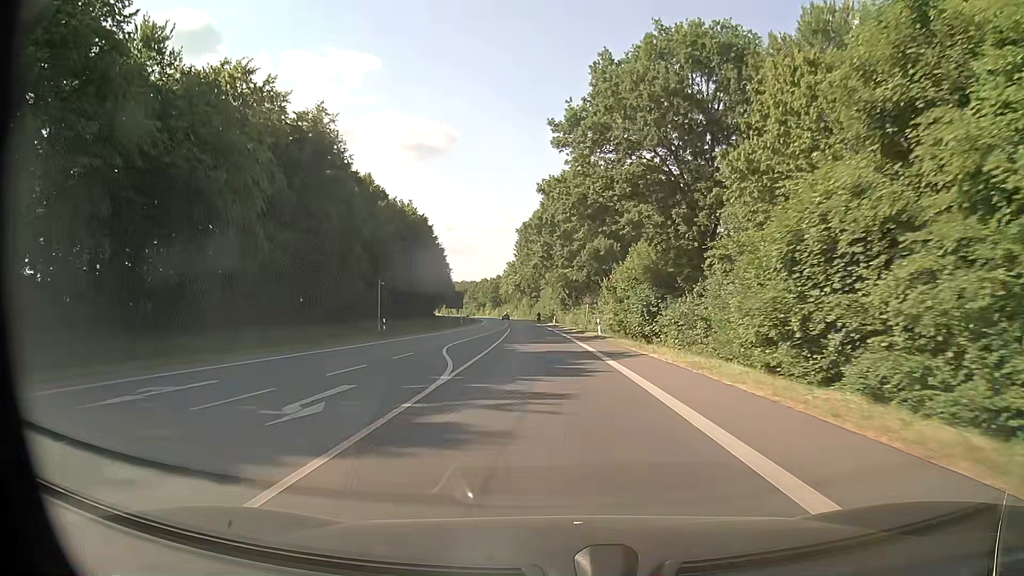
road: primary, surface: asphalt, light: Day
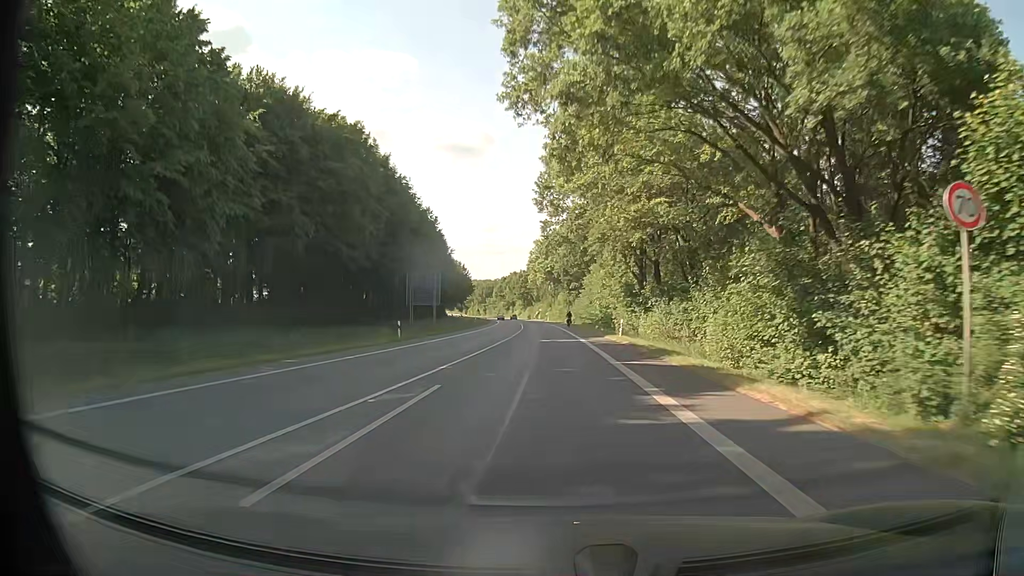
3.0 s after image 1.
(-1.7, +54.4) m; -3°
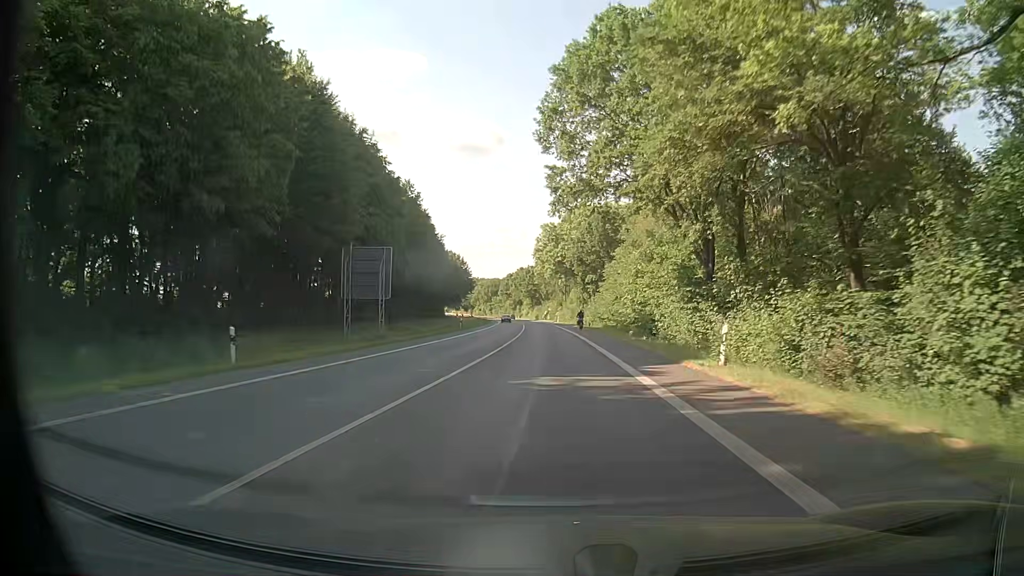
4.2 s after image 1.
(-0.3, +22.2) m; -1°
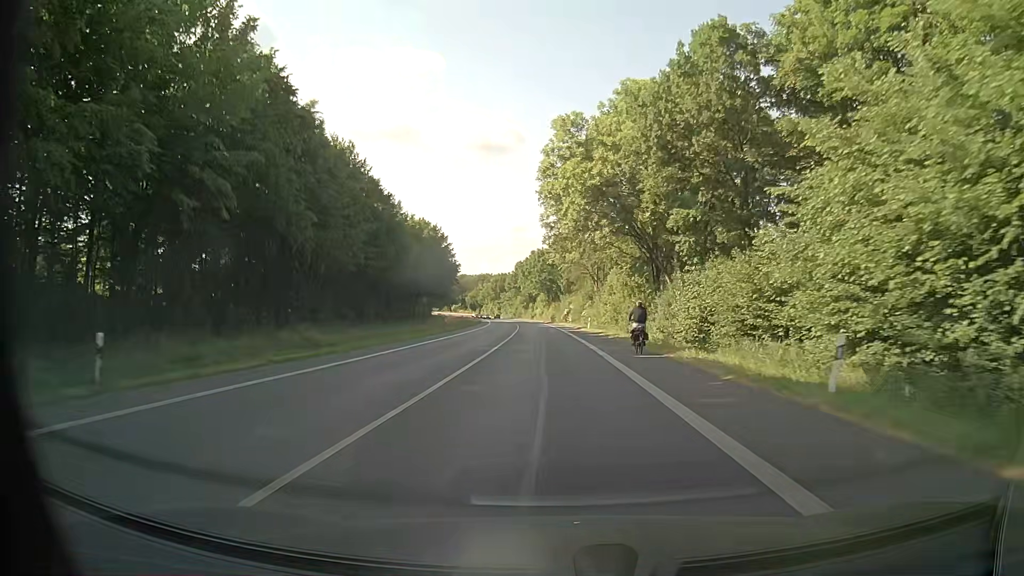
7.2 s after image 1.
(-0.8, +56.5) m; -2°
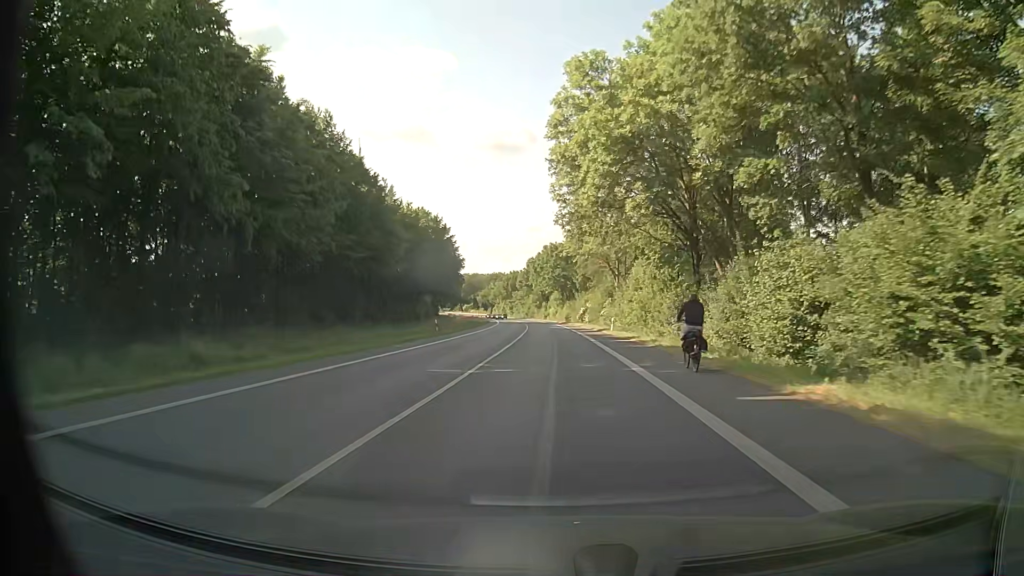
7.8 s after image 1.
(-0.1, +11.3) m; -1°
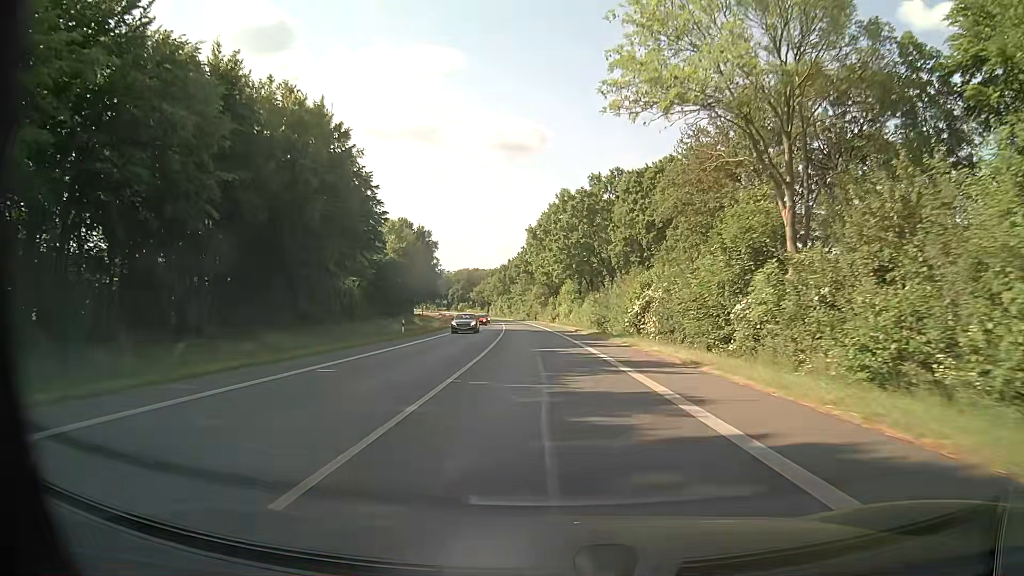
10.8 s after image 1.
(-0.7, +56.6) m; -1°
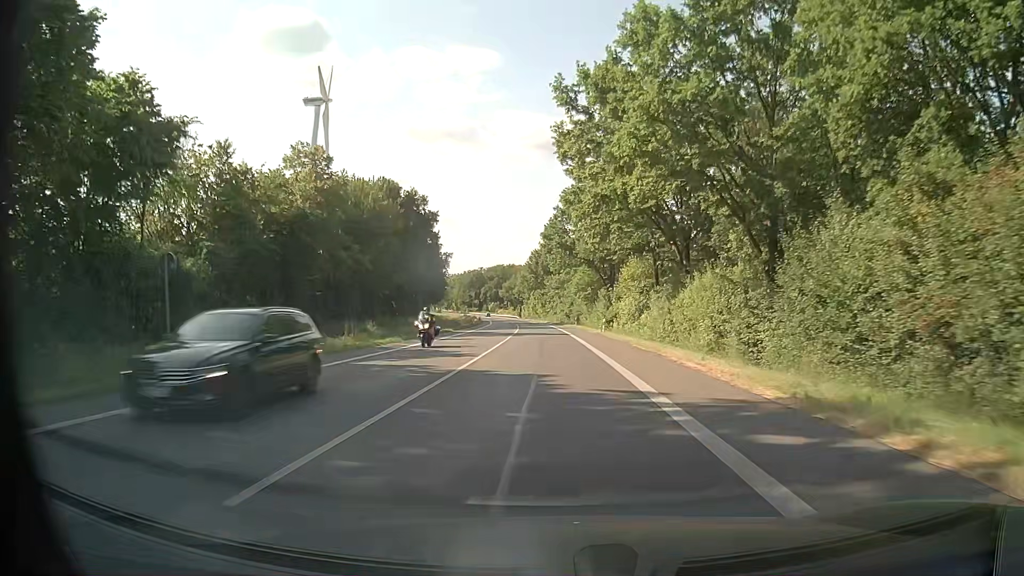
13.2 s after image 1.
(-1.1, +45.5) m; -3°
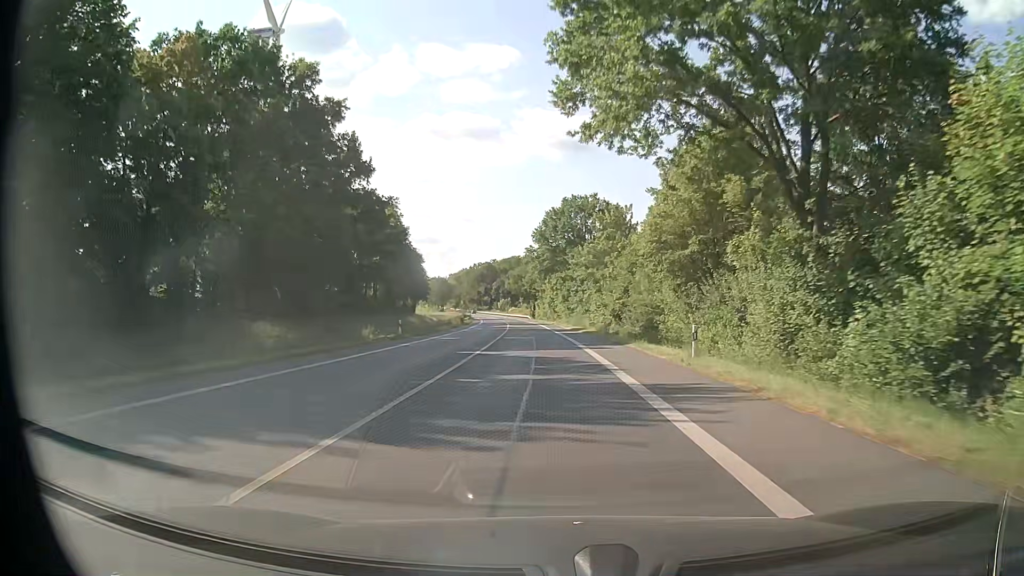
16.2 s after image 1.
(-1.1, +57.0) m; -3°
(0, +10) (0, +20) (0, +30) (0, +40) (-1, +50) (-1, +60) (-2, +70) (-2, +80) (-3, +90) (-4, +100) m
